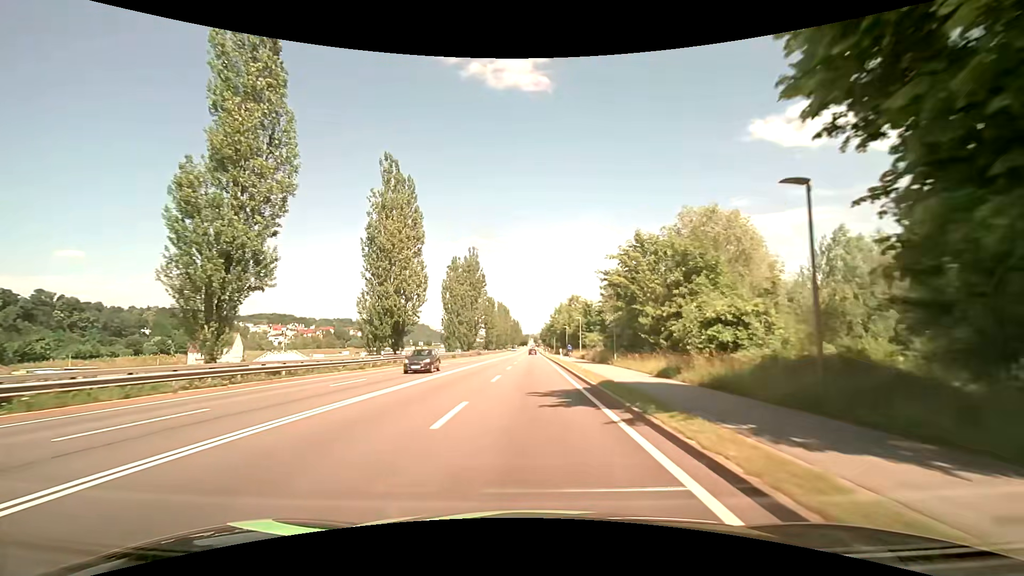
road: primary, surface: asphalt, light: Day
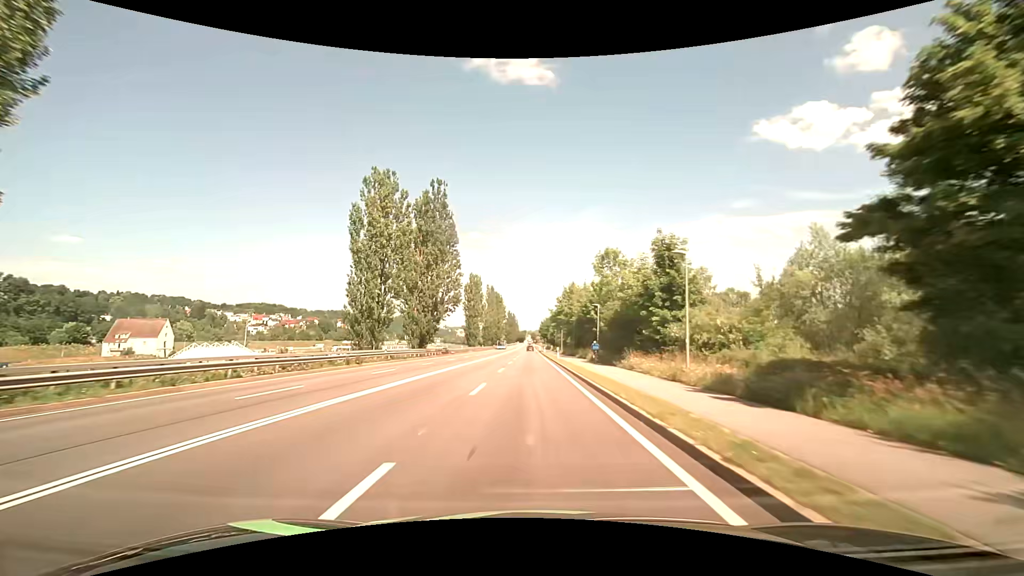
(+0.1, +42.7) m; 0°
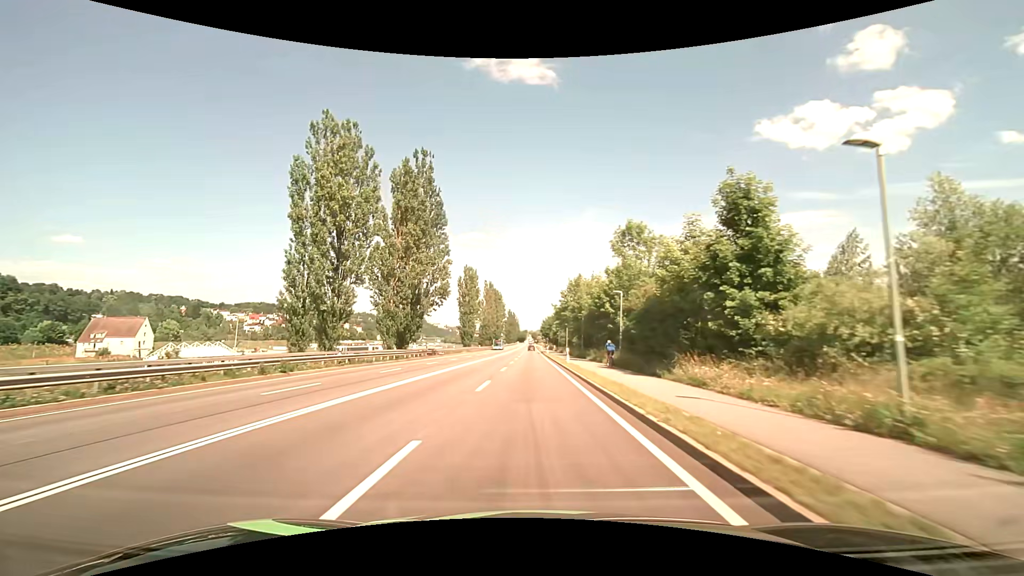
(0.0, +10.7) m; 0°
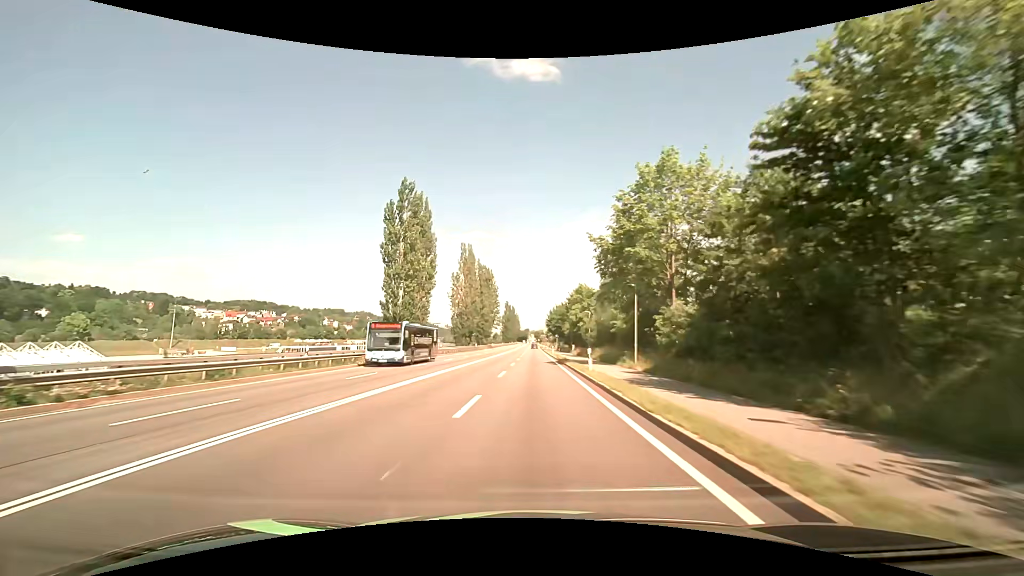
(0.0, +53.8) m; 0°
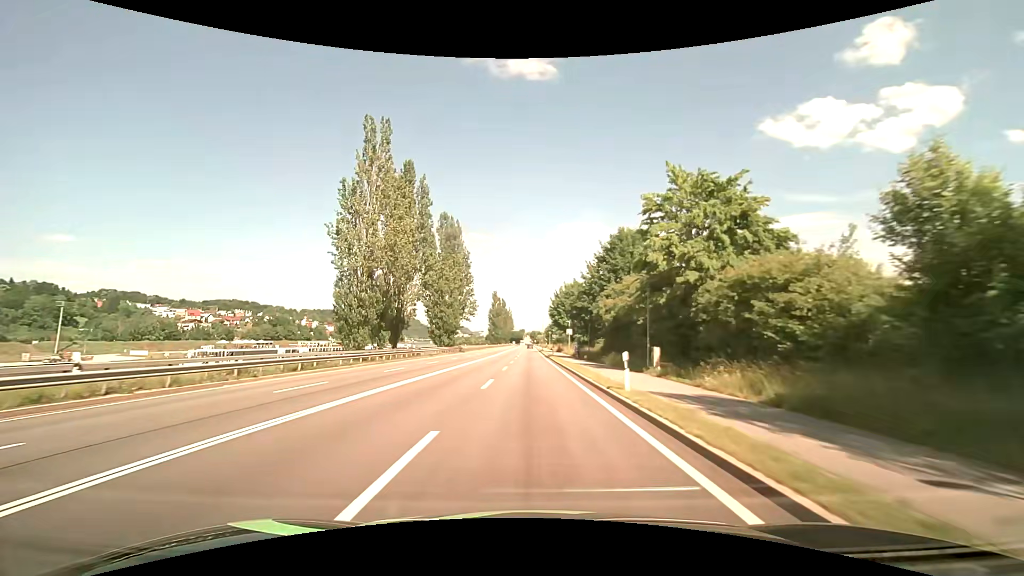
(+0.1, +53.8) m; 0°
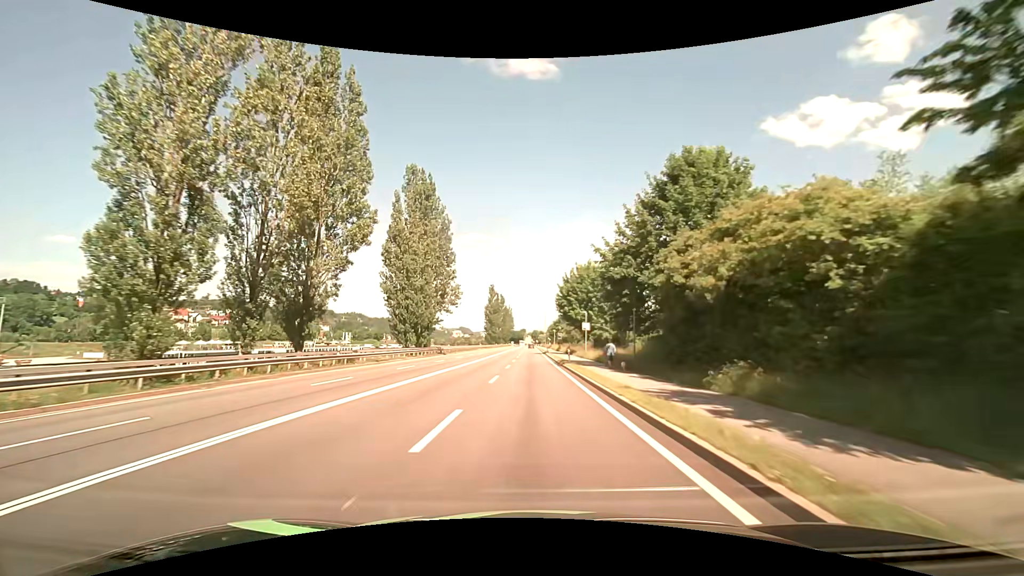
(0.0, +21.5) m; 0°
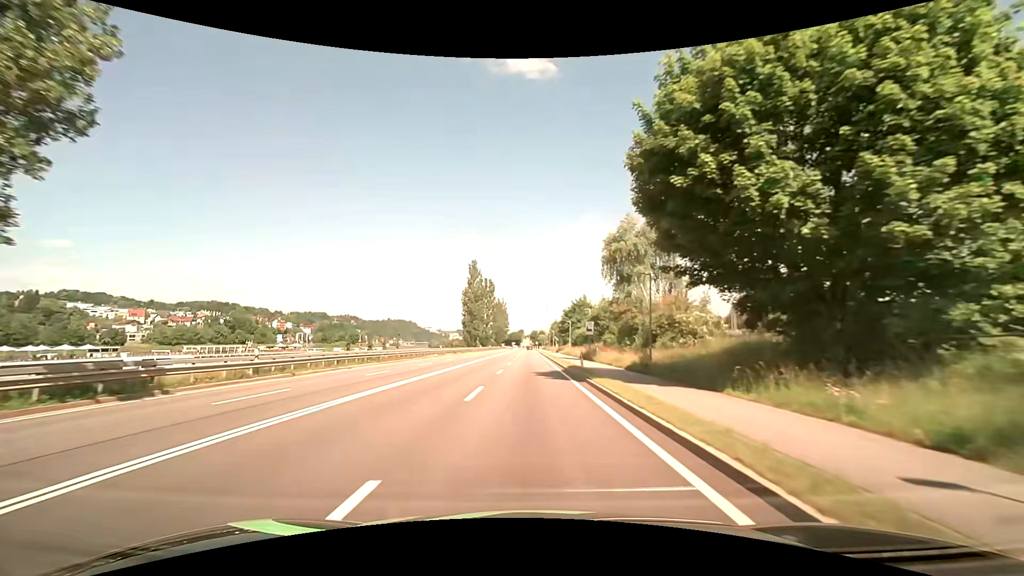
(0.0, +53.6) m; 0°
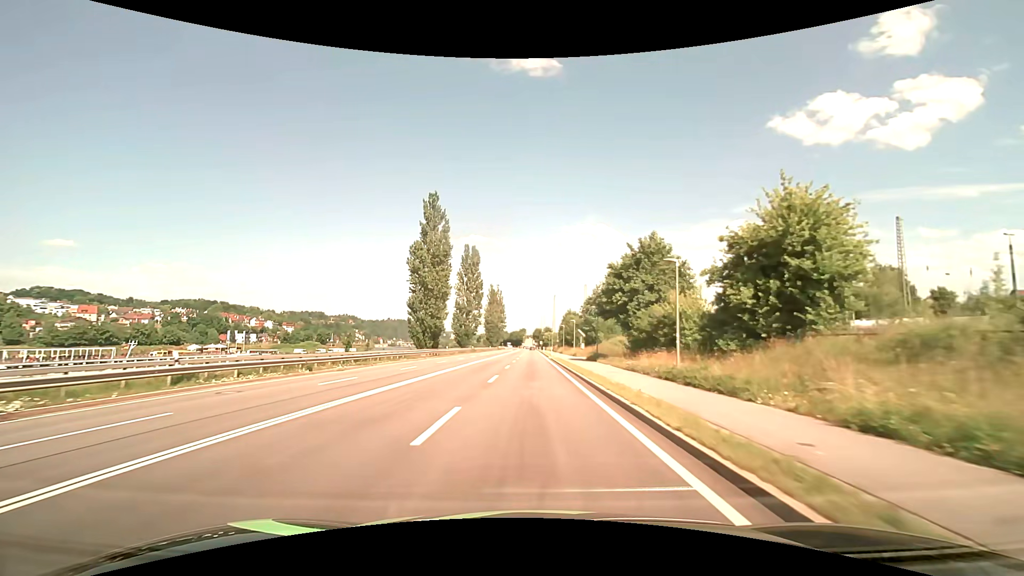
(-0.2, +53.6) m; 0°
